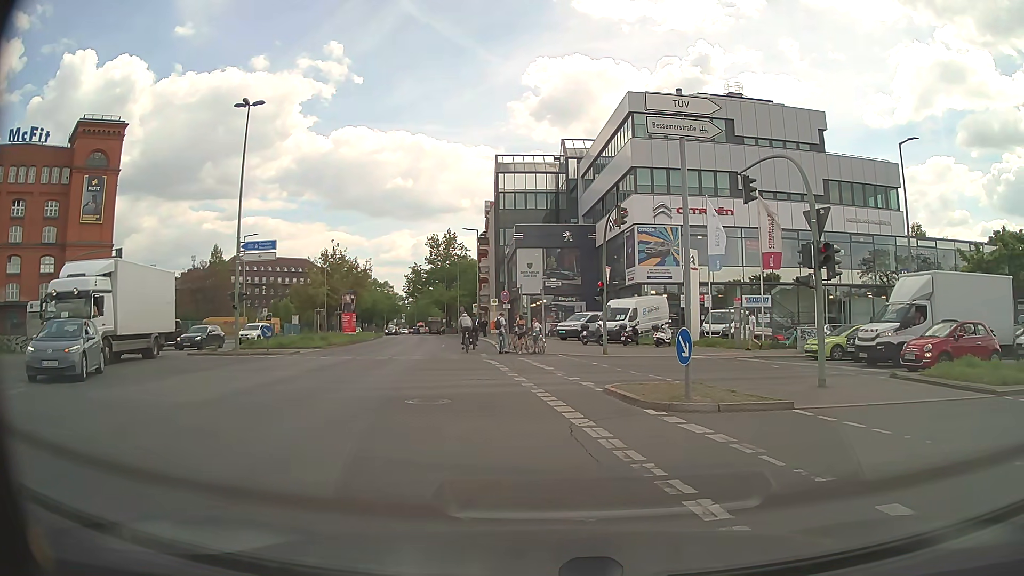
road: secondary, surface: asphalt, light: Day
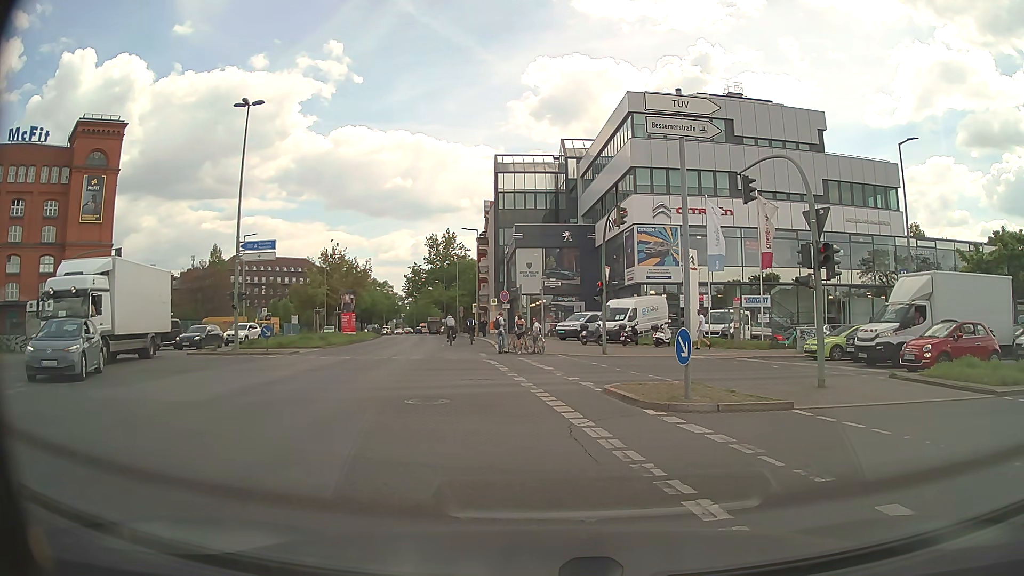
(0.0, +0.1) m; 0°
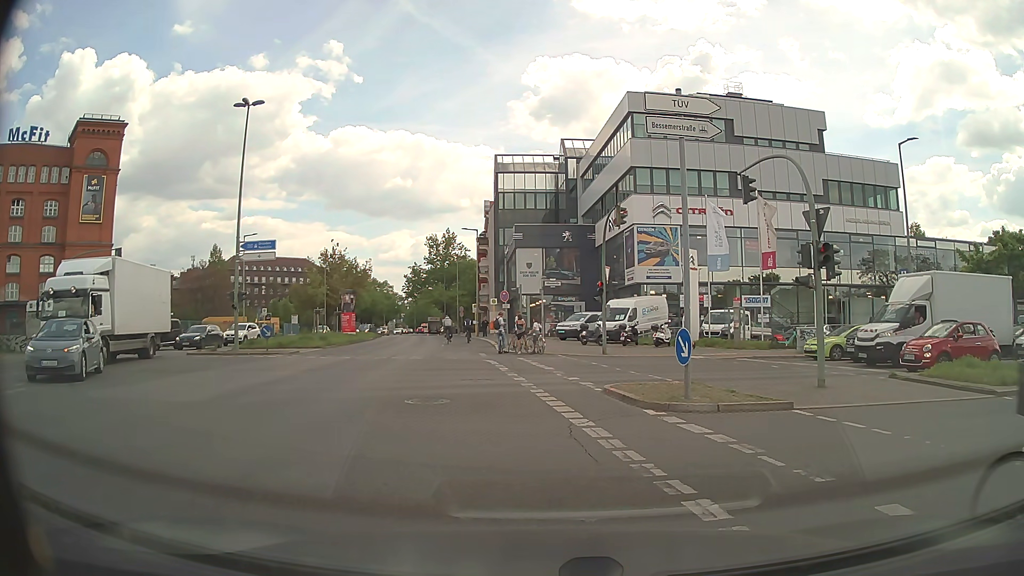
(0.0, 0.0) m; 0°
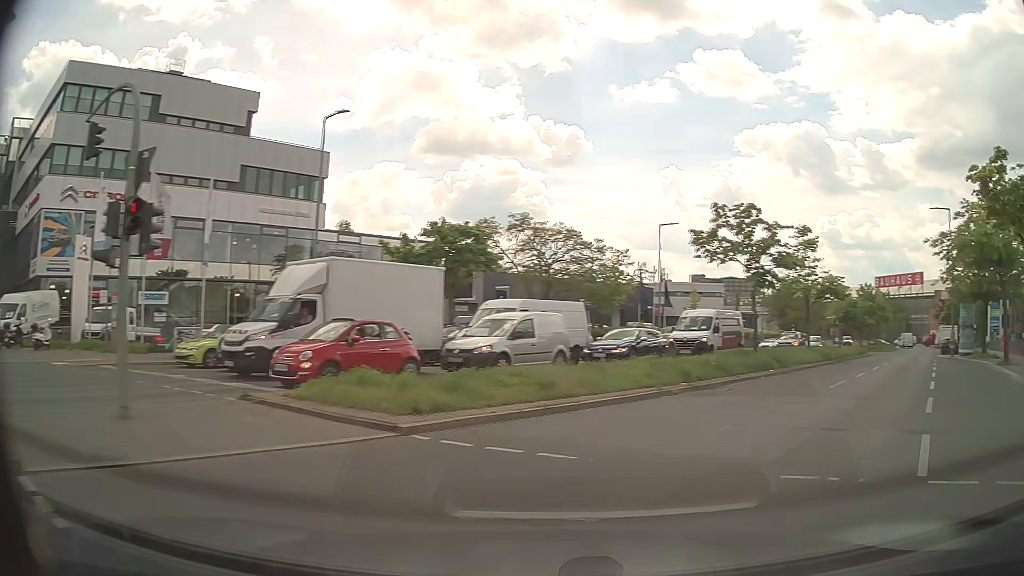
(+2.8, +4.9) m; +53°
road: tertiary
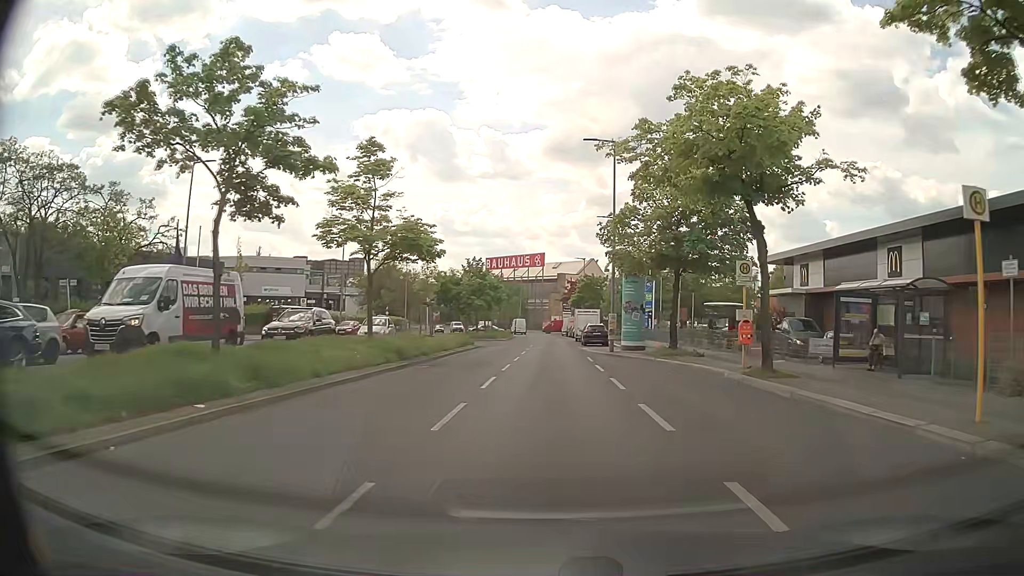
(+7.1, +15.4) m; +34°
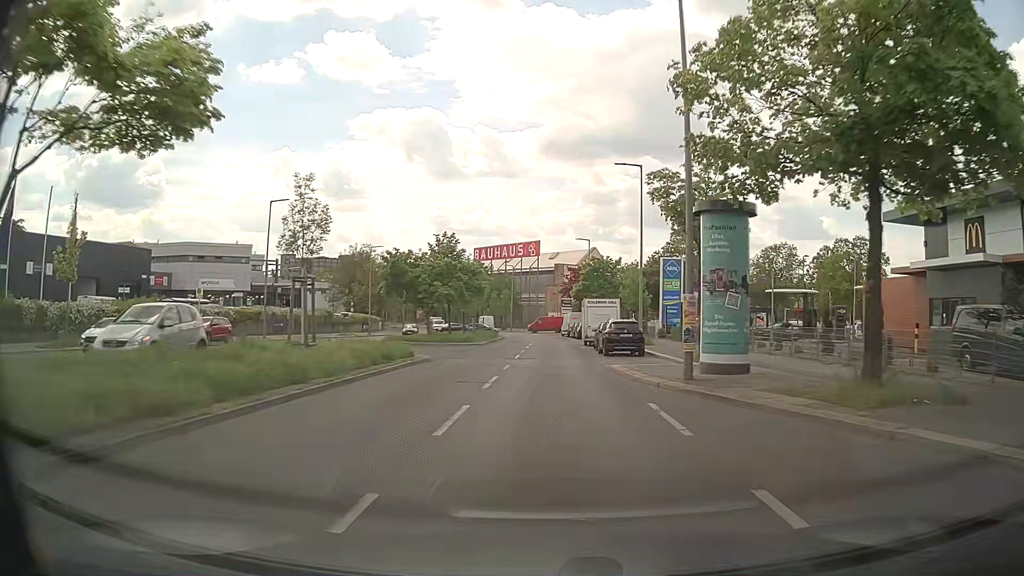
(0.0, +18.8) m; 0°
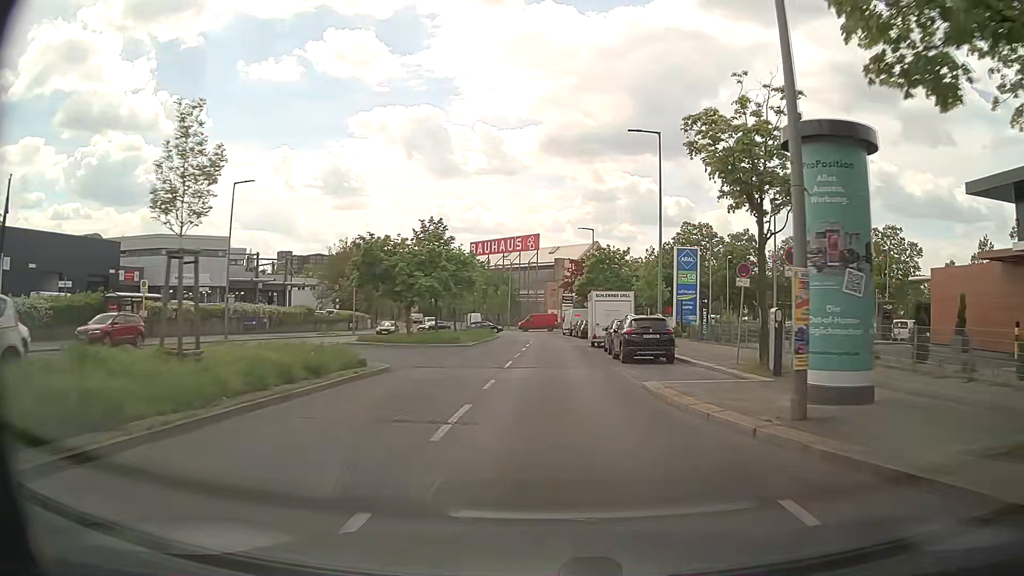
(0.0, +6.6) m; 0°
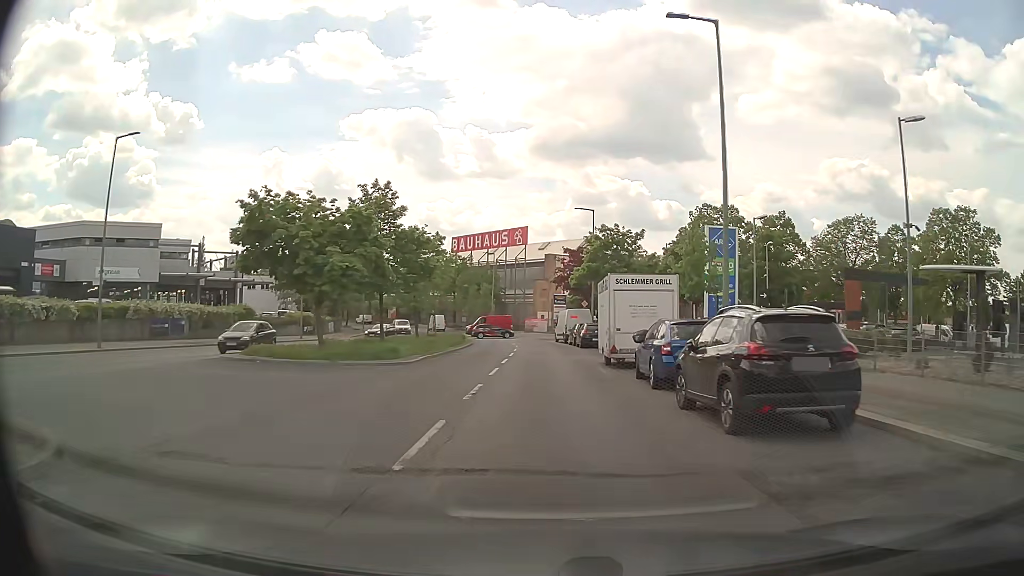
(+0.1, +13.7) m; 0°
(0, +10) (0, +20) (0, +30) (0, +40) (-1, +50) (-1, +60) (-3, +70) (-6, +79) (-9, +89) (-13, +98) m
